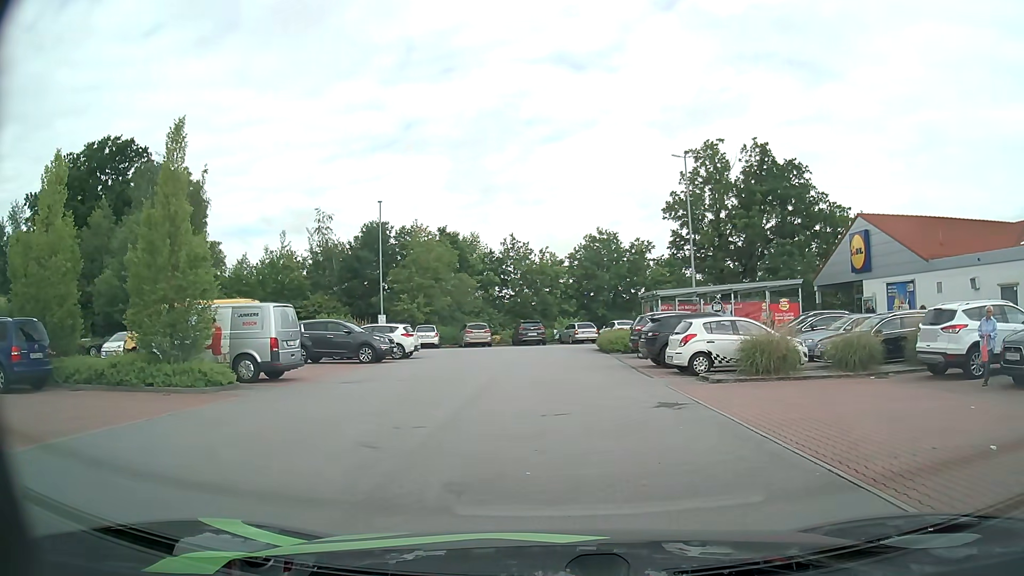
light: Day
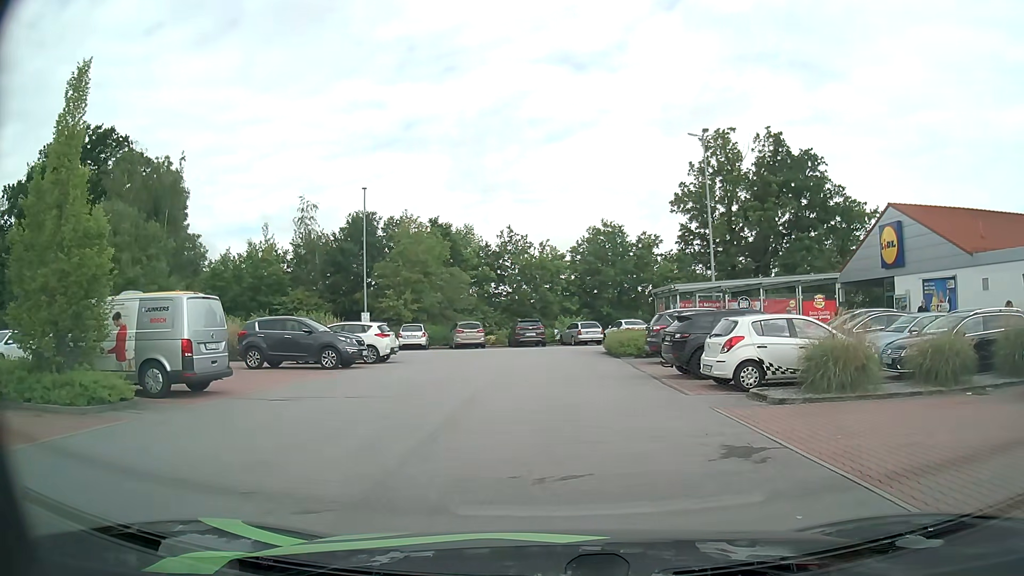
(0.0, +4.3) m; 0°
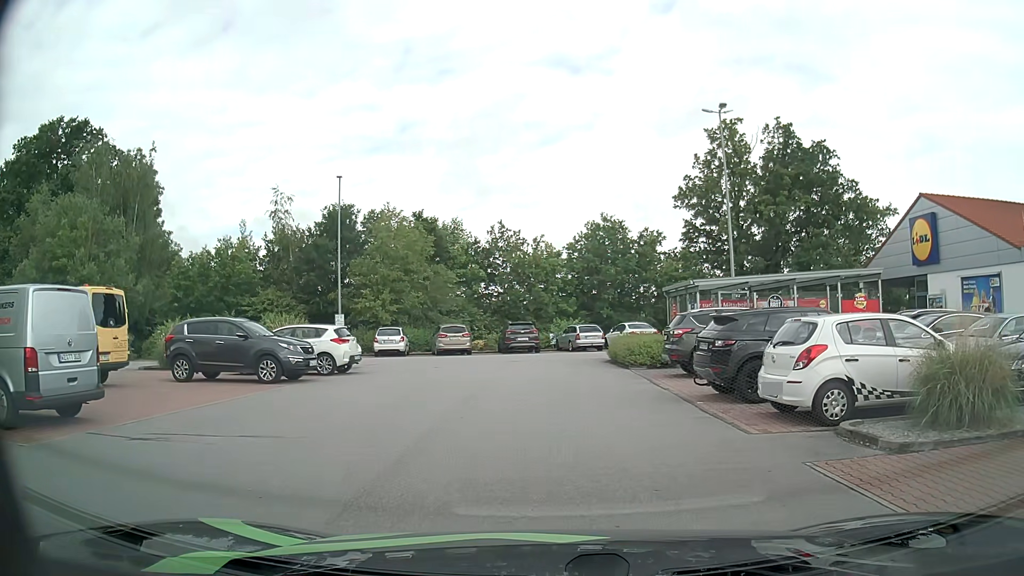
(0.0, +4.4) m; +1°
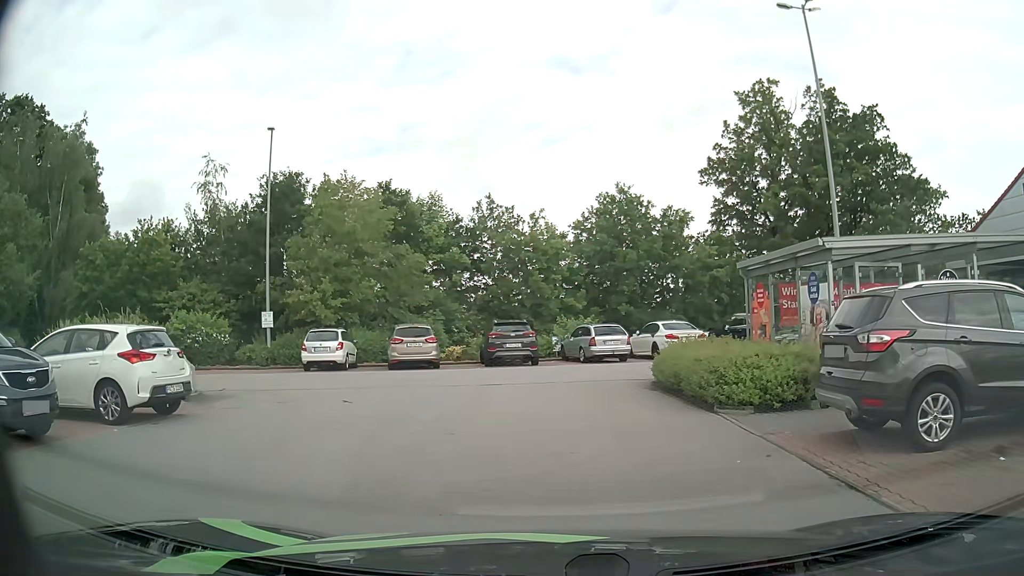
(-0.1, +10.4) m; 0°
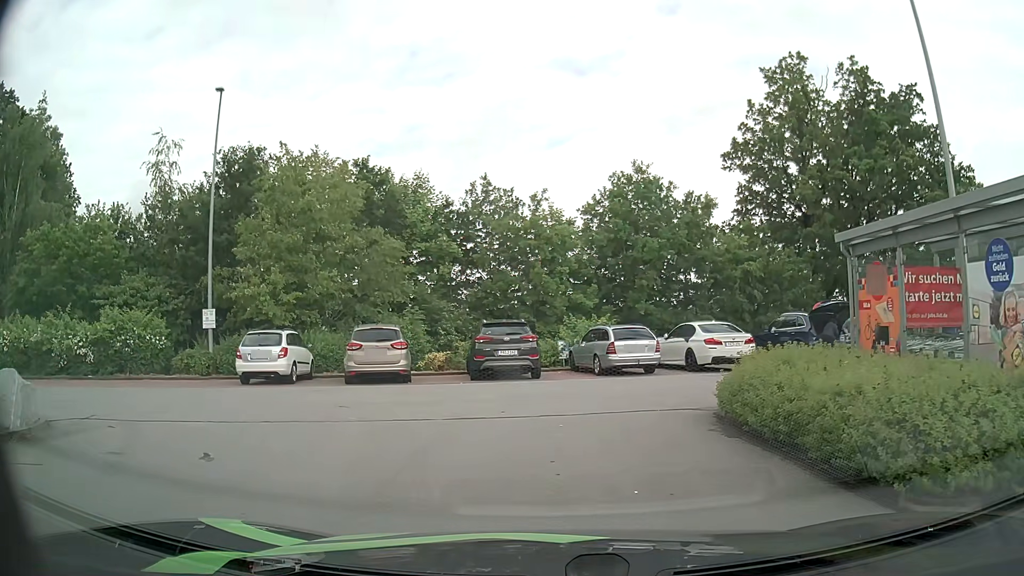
(0.0, +5.5) m; -1°
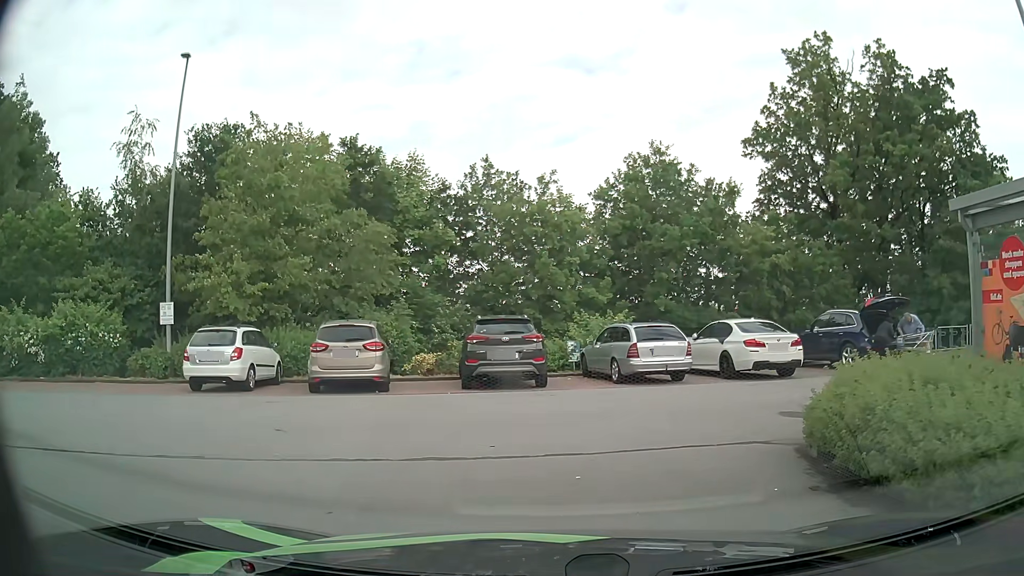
(0.0, +3.2) m; 0°
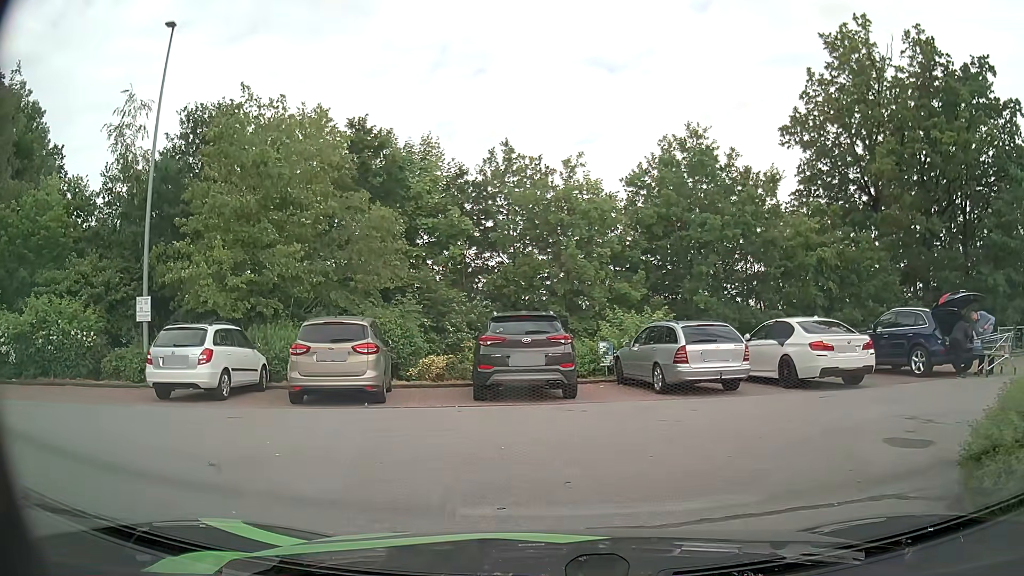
(-0.1, +2.5) m; -4°
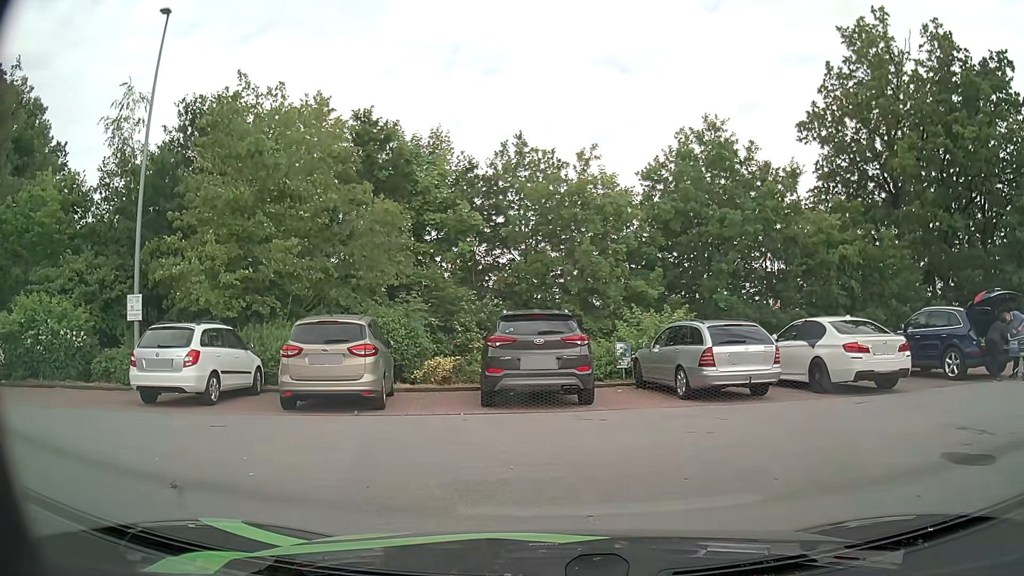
(0.0, +1.0) m; -3°
